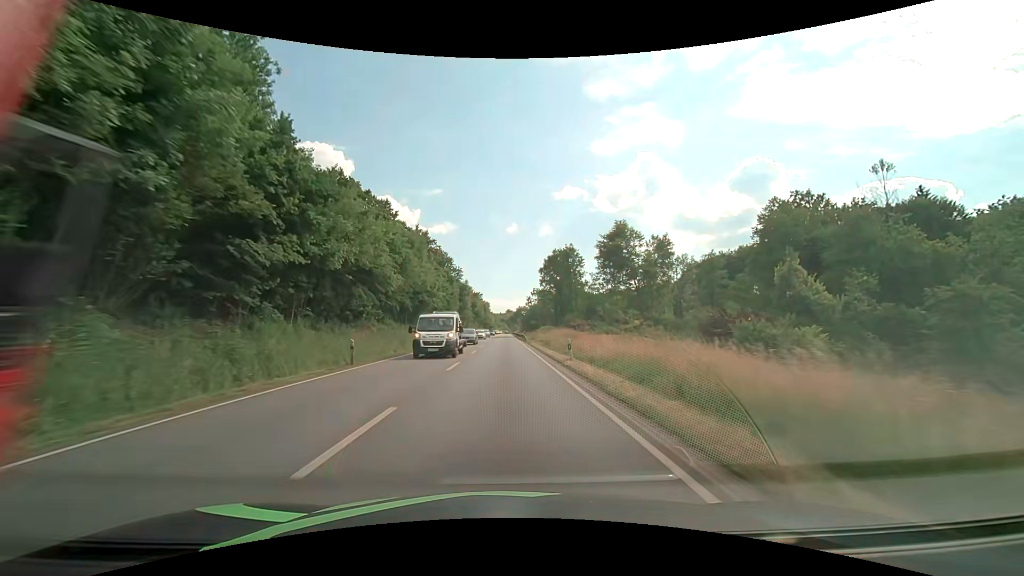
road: primary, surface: asphalt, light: Day
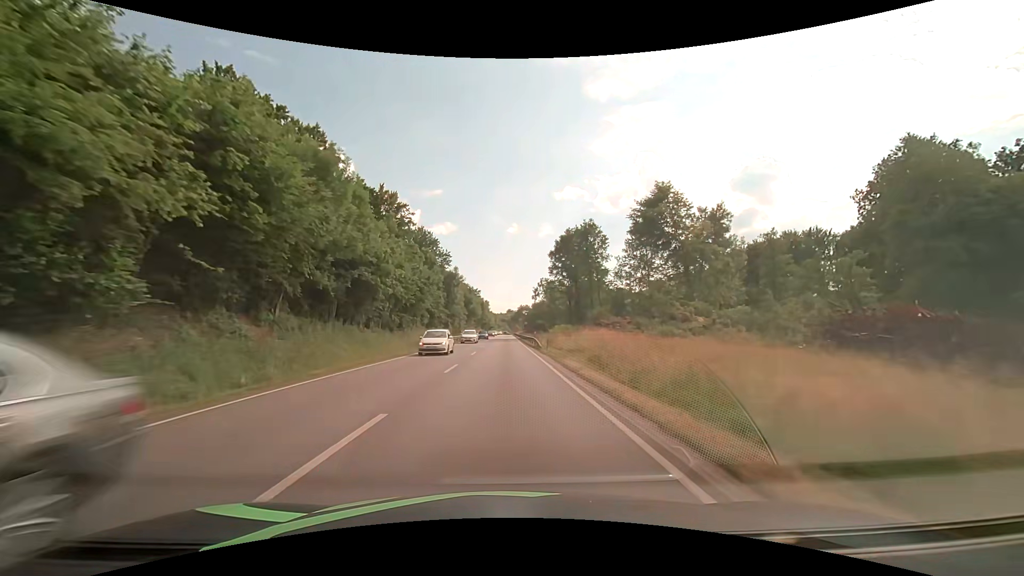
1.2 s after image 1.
(-0.2, +24.7) m; 0°
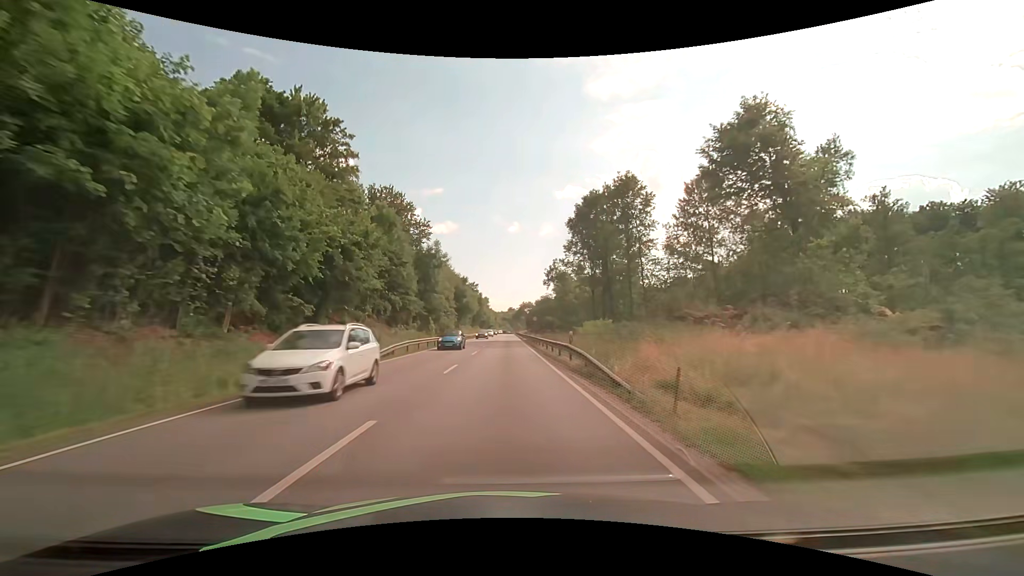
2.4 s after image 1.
(0.0, +24.8) m; 0°
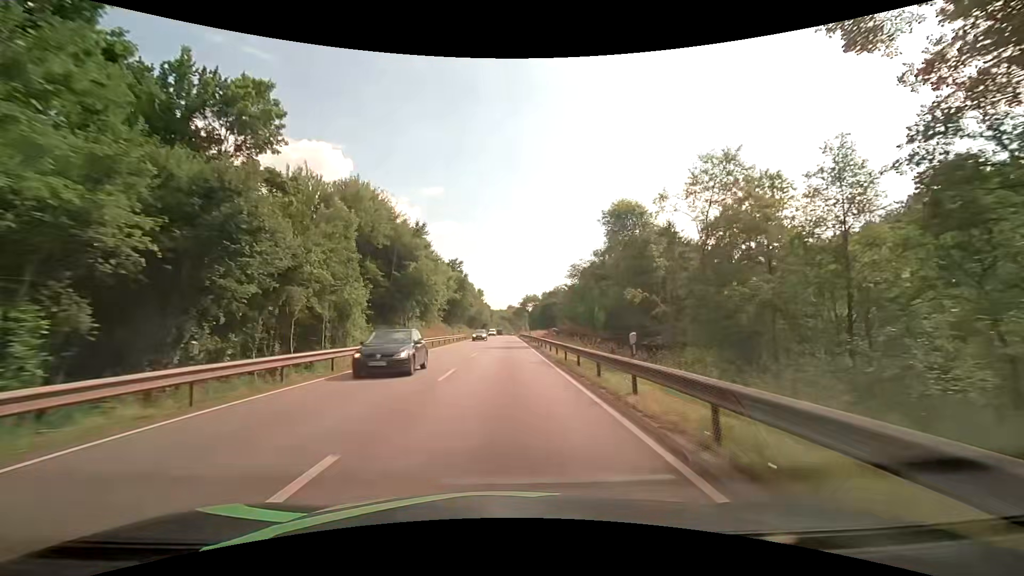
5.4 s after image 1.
(+0.1, +62.3) m; 0°
(0, +10) (0, +20) (0, +30) (0, +40) (0, +50) (0, +60) (0, +70) (0, +80) (0, +90) (0, +100) m
